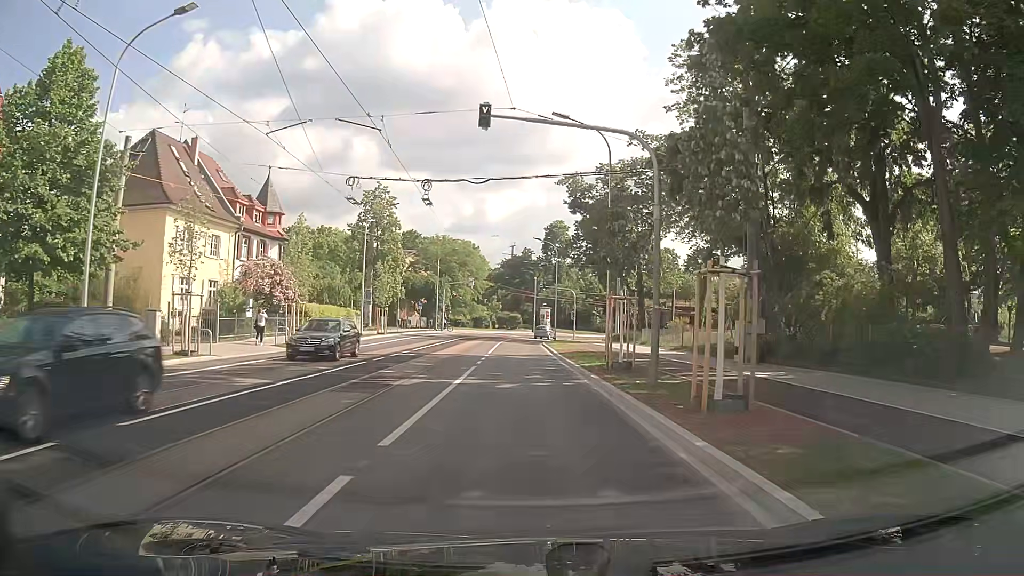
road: secondary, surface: asphalt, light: Day
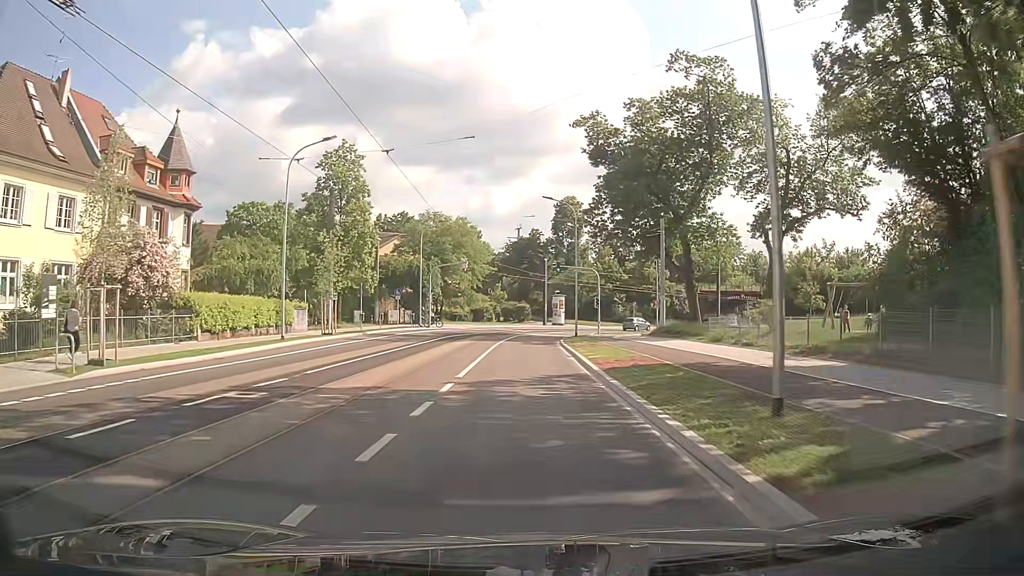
(-0.1, +17.1) m; 0°
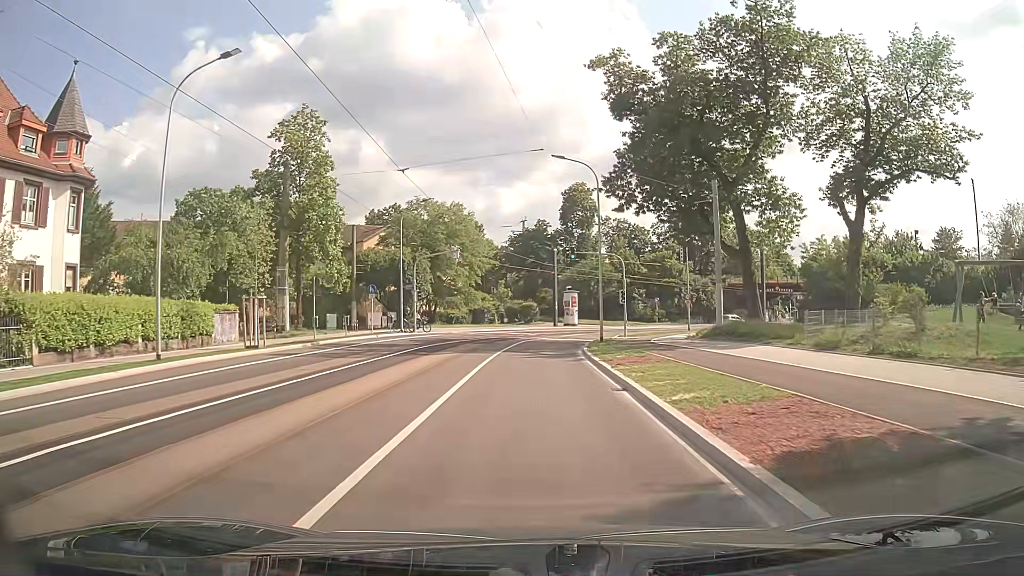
(-0.1, +11.7) m; -1°
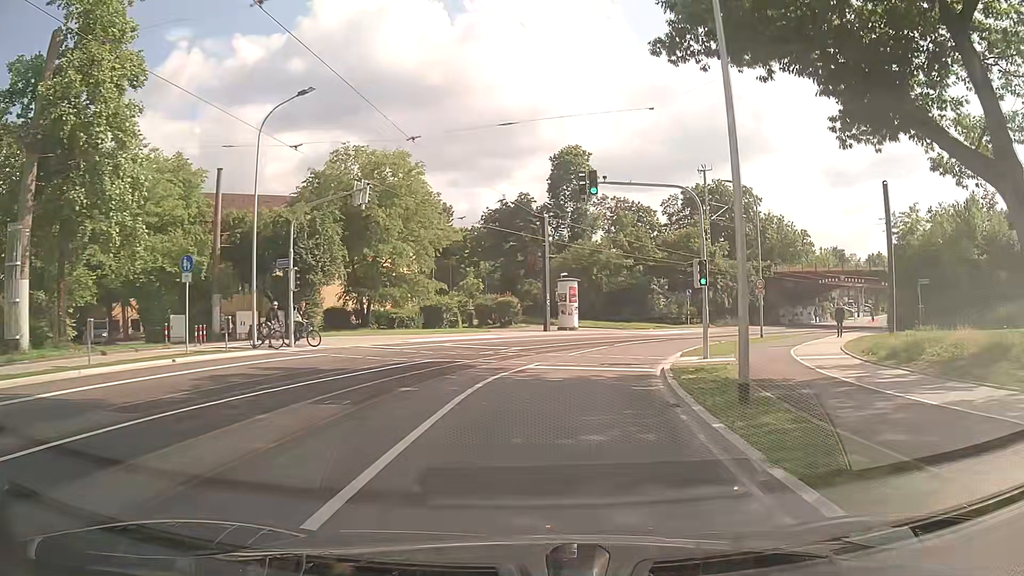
(+0.2, +23.9) m; +2°
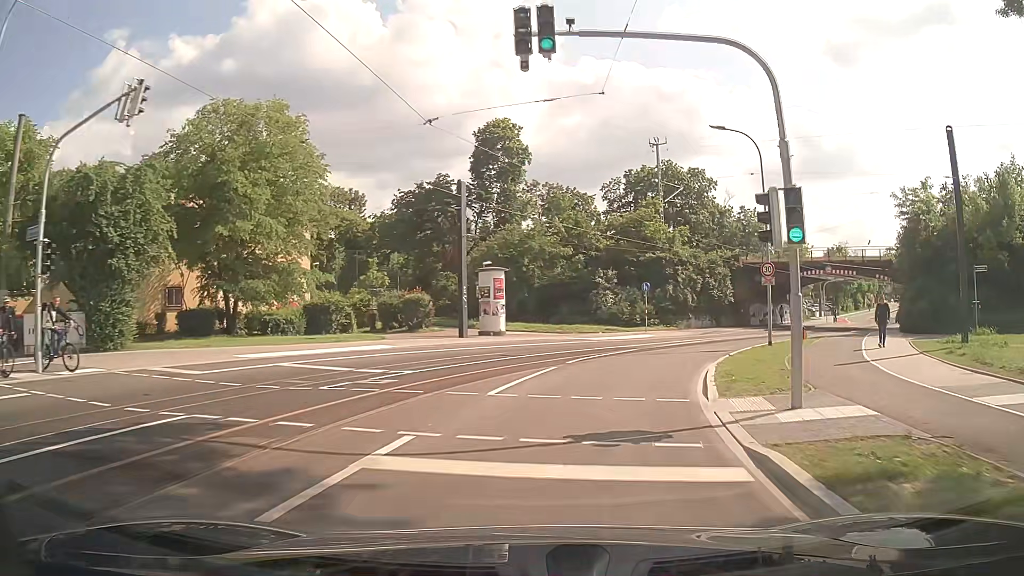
(+0.6, +12.2) m; +6°
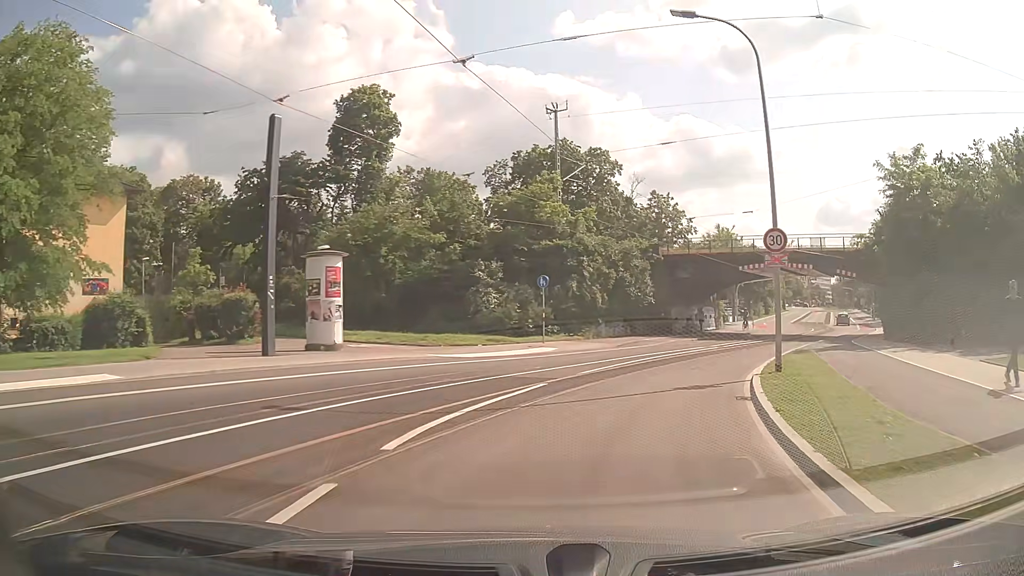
(+1.1, +12.2) m; +9°
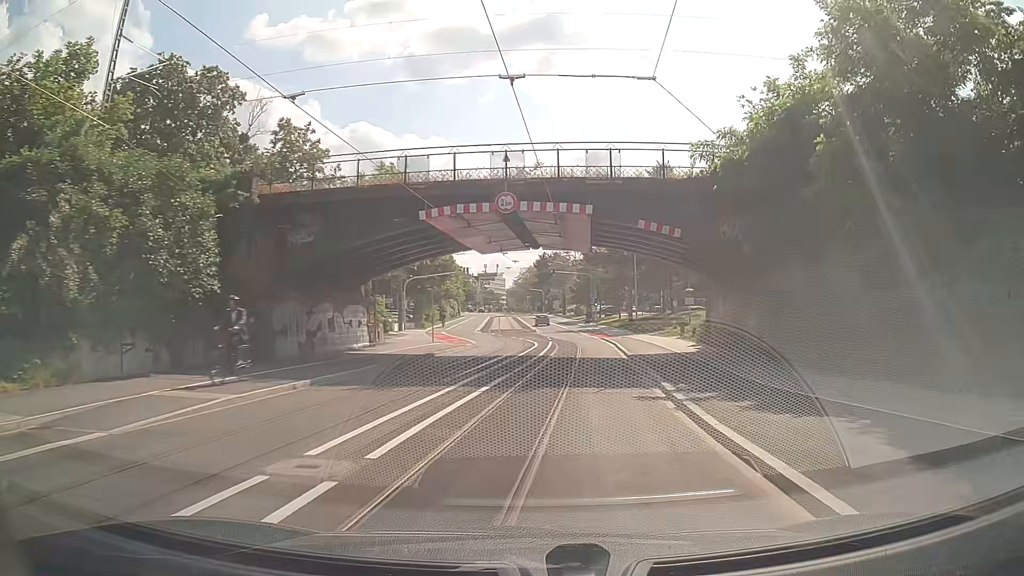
(+6.6, +23.2) m; +29°
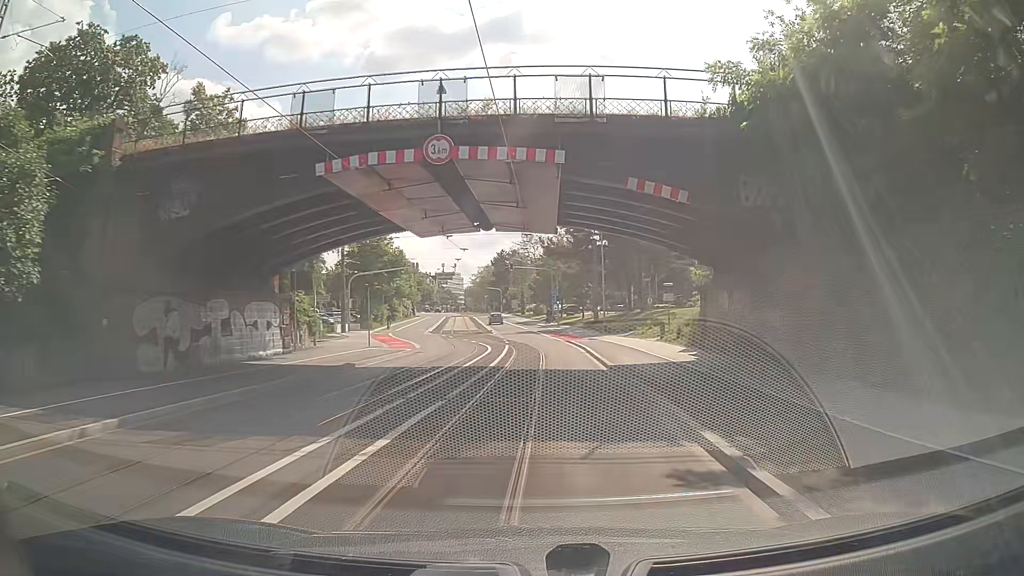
(+0.2, +6.1) m; +4°
(0, +10) (0, +20) (+1, +30) (+1, +40) (0, +50) (-1, +60) (-2, +70) (-3, +80) (-4, +90) (-5, +100) m
